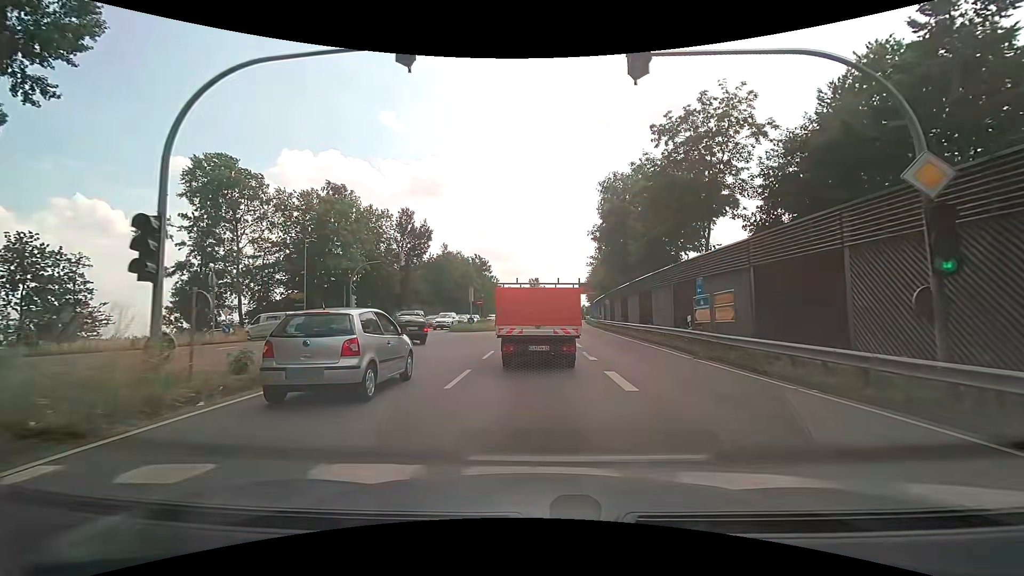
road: secondary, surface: asphalt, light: Day
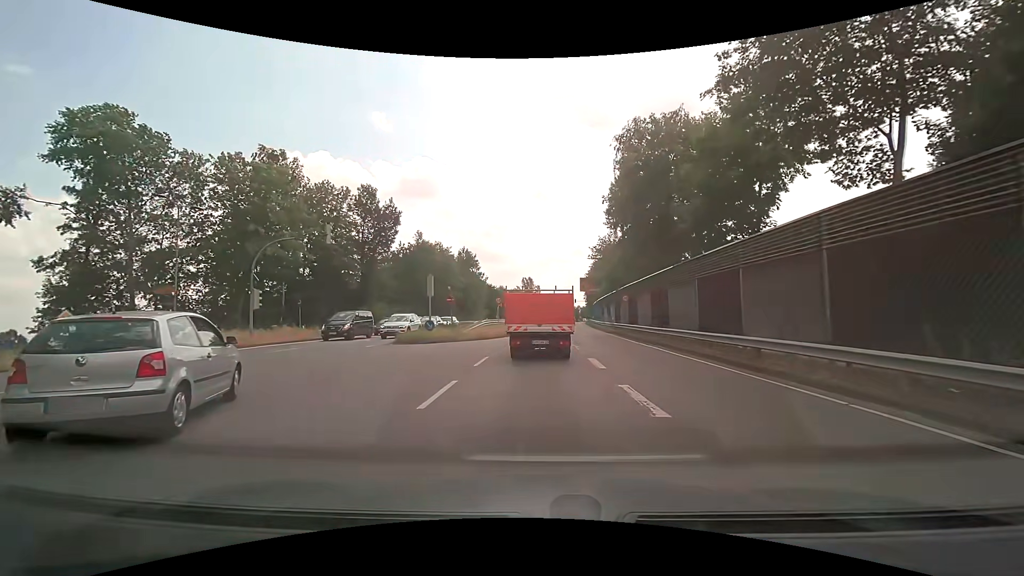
(+0.1, +14.6) m; +1°
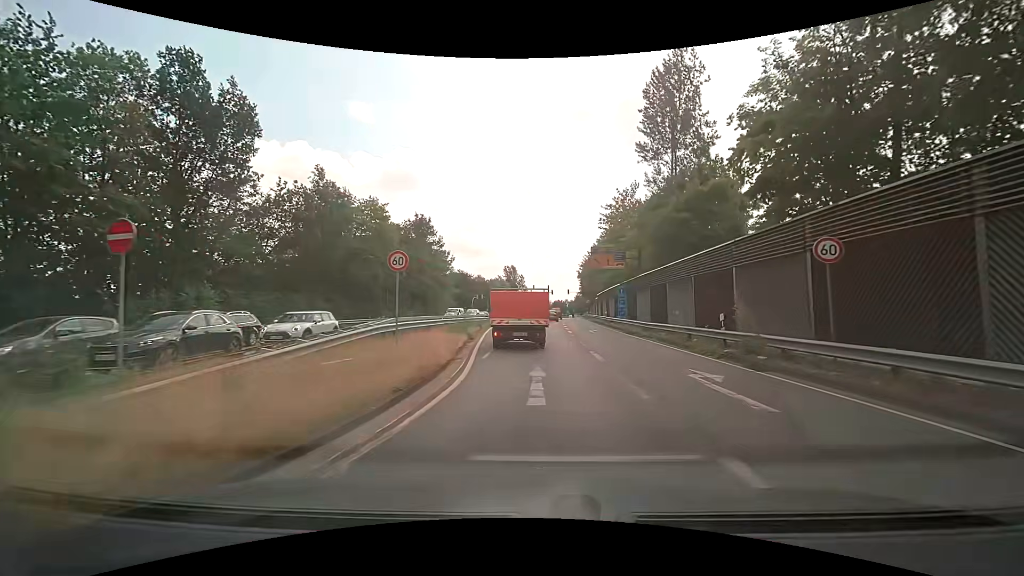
(+0.3, +29.6) m; +1°
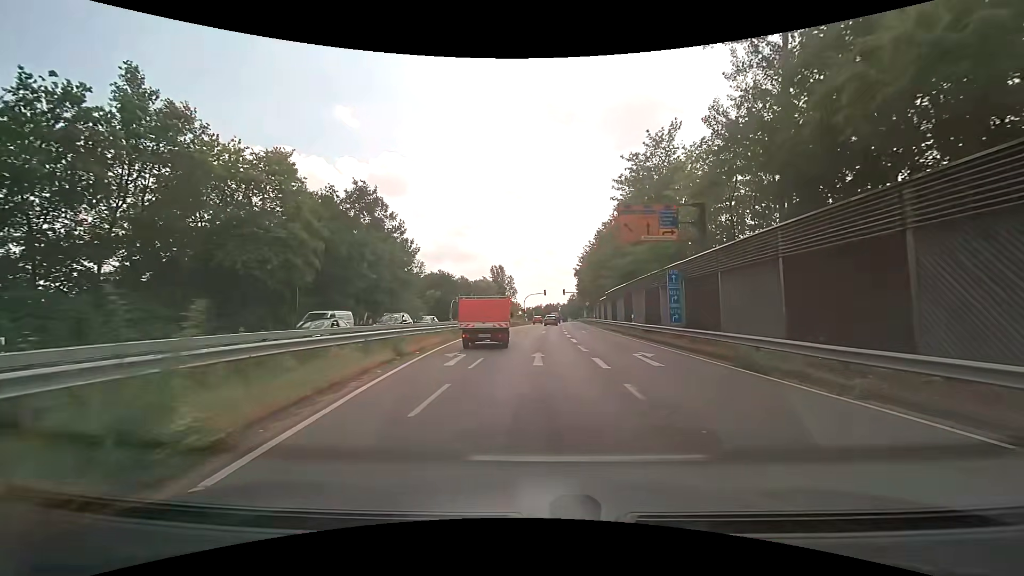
(+0.3, +19.0) m; +1°
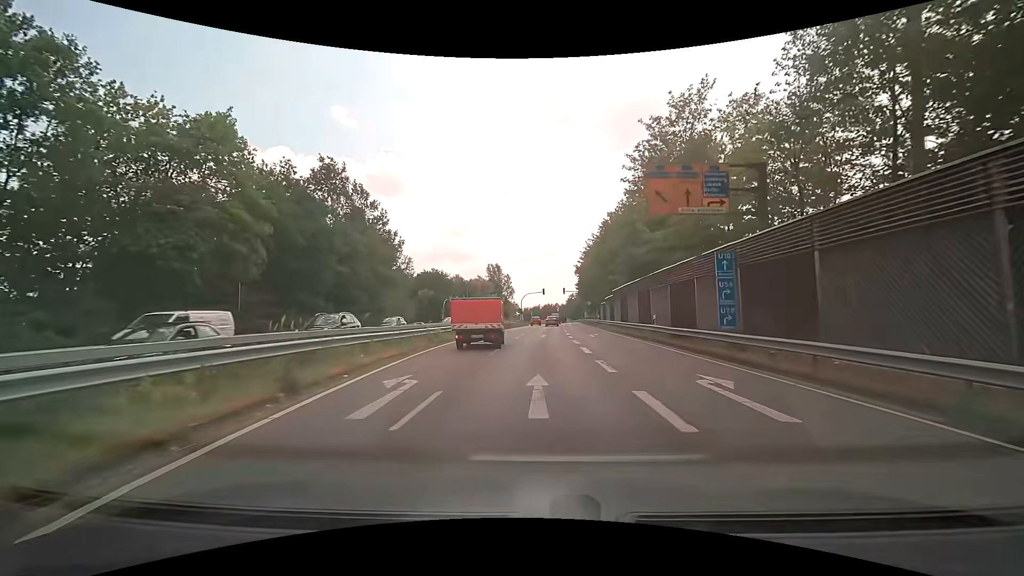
(+0.1, +6.9) m; +1°
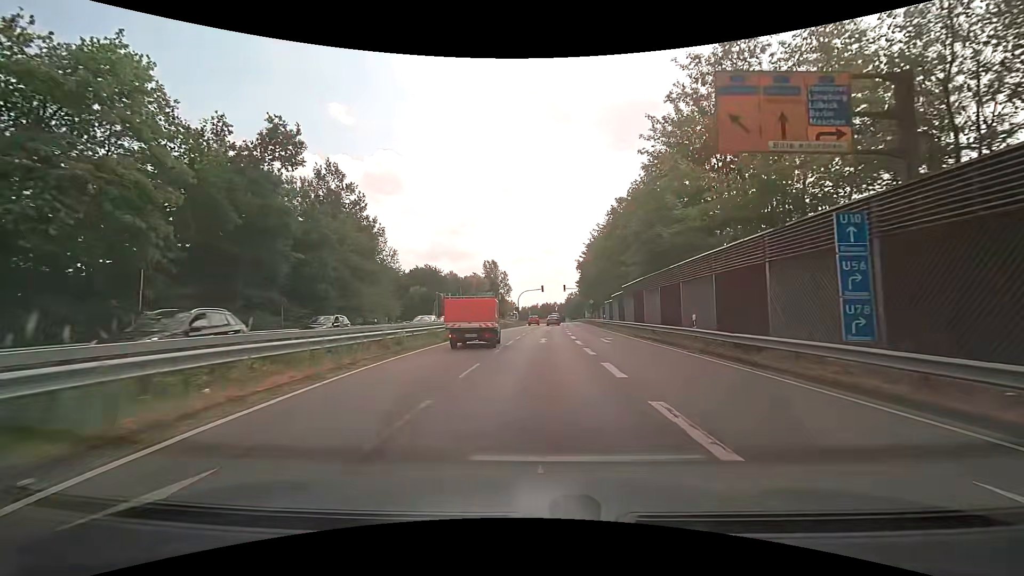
(0.0, +7.2) m; 0°
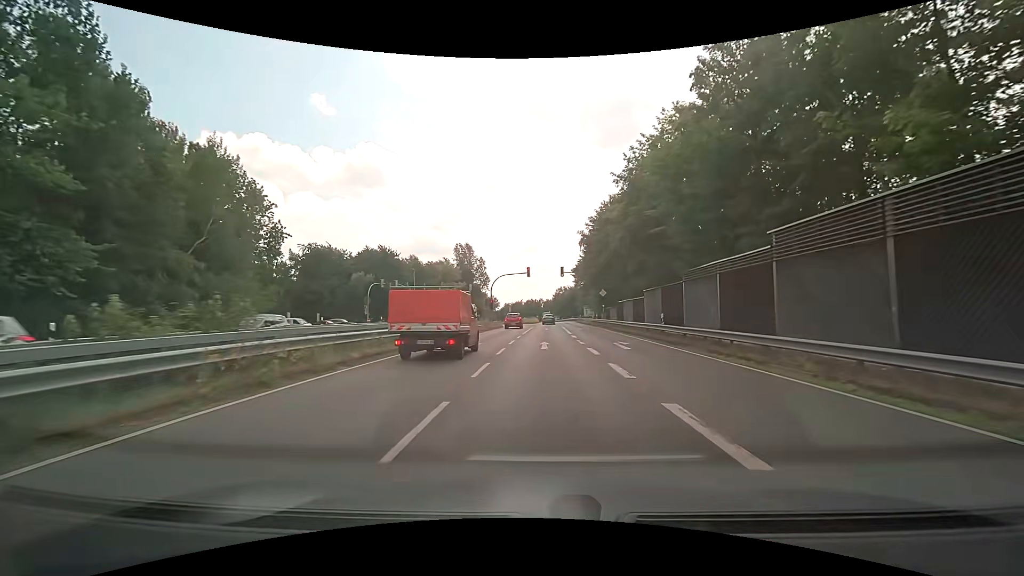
(+0.4, +30.6) m; +2°
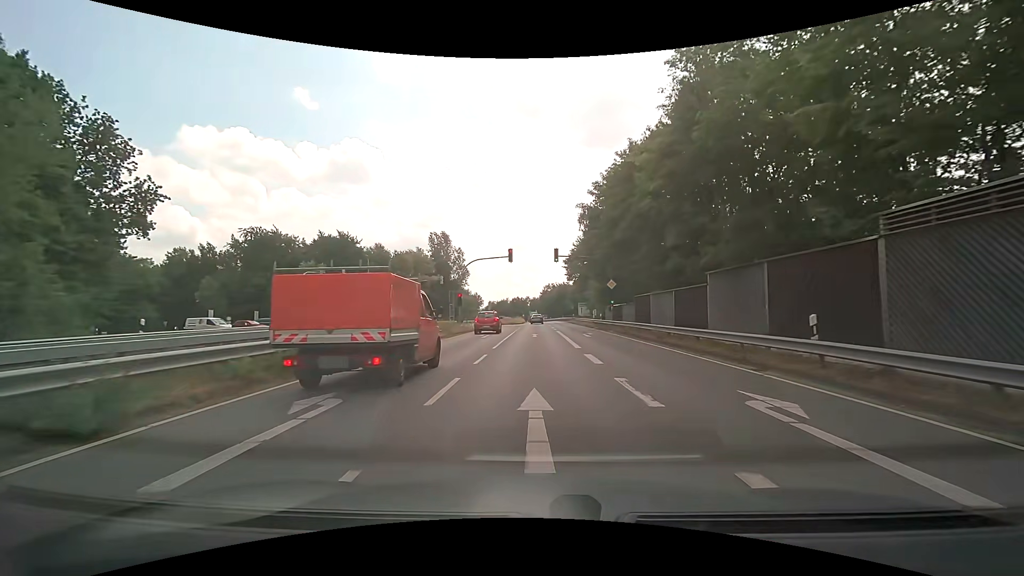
(+0.2, +15.4) m; +1°
(0, +10) (0, +20) (0, +30) (0, +40) (0, +50) (0, +60) (+1, +70) (+1, +80) (+1, +90) (+1, +100) m
